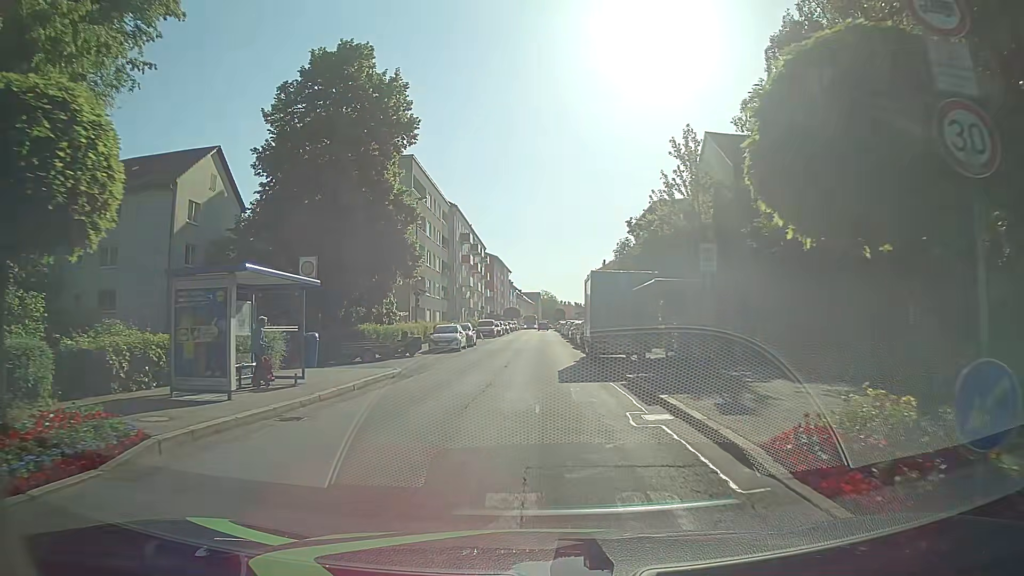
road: tertiary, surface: asphalt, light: Day
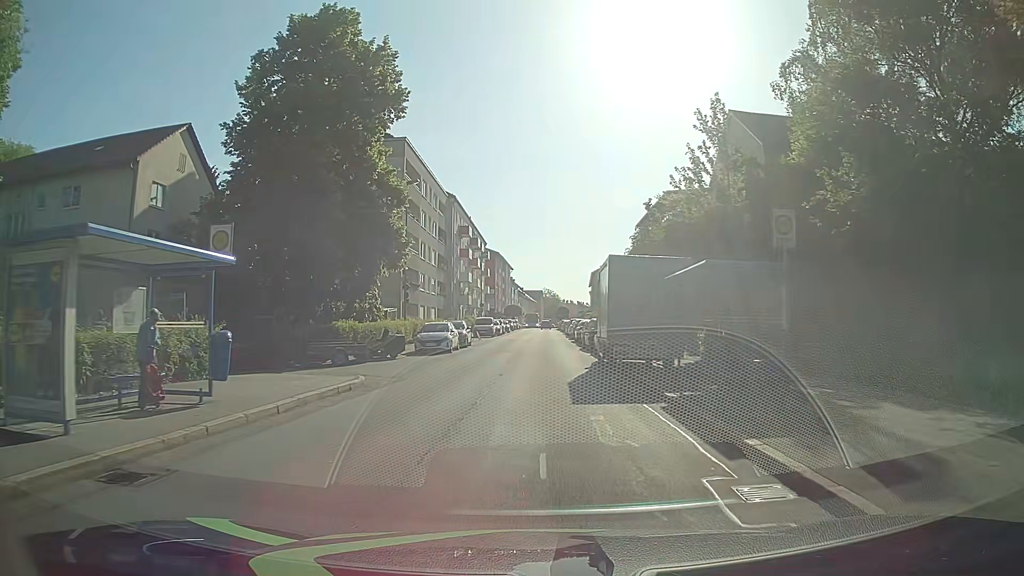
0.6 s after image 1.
(0.0, +4.8) m; 0°
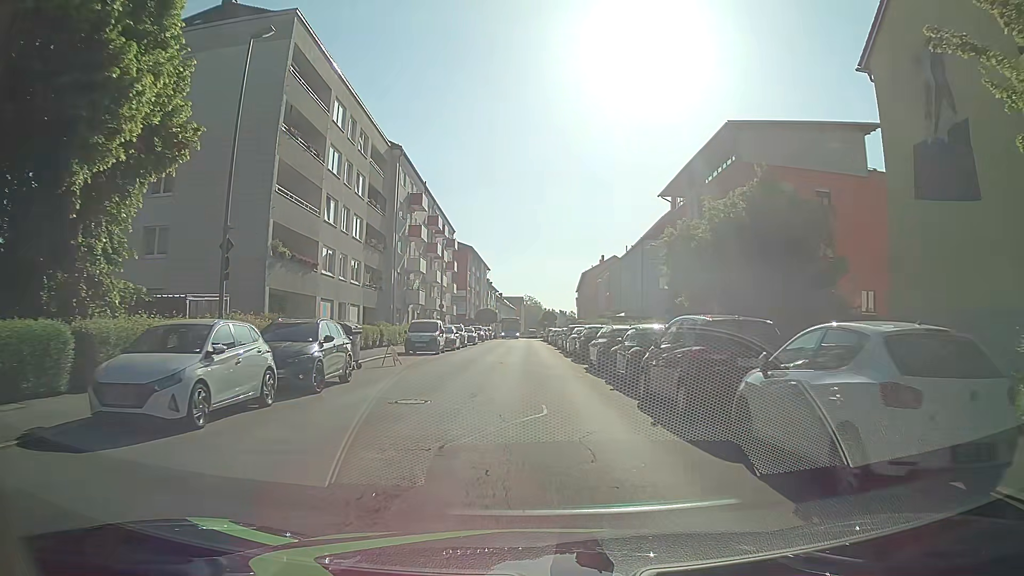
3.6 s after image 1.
(+0.3, +23.7) m; +2°
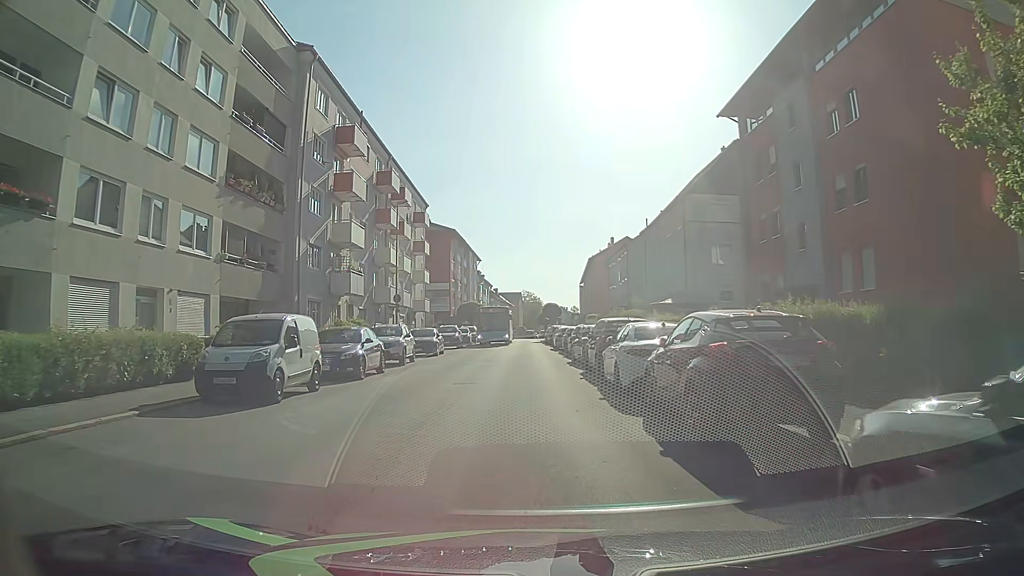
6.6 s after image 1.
(0.0, +20.3) m; -1°
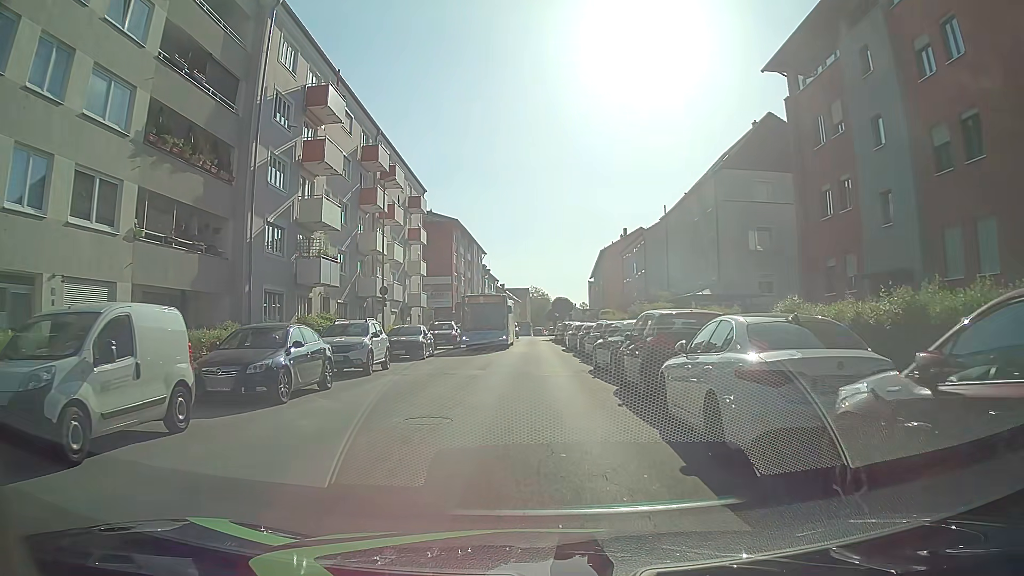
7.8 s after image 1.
(0.0, +6.4) m; 0°
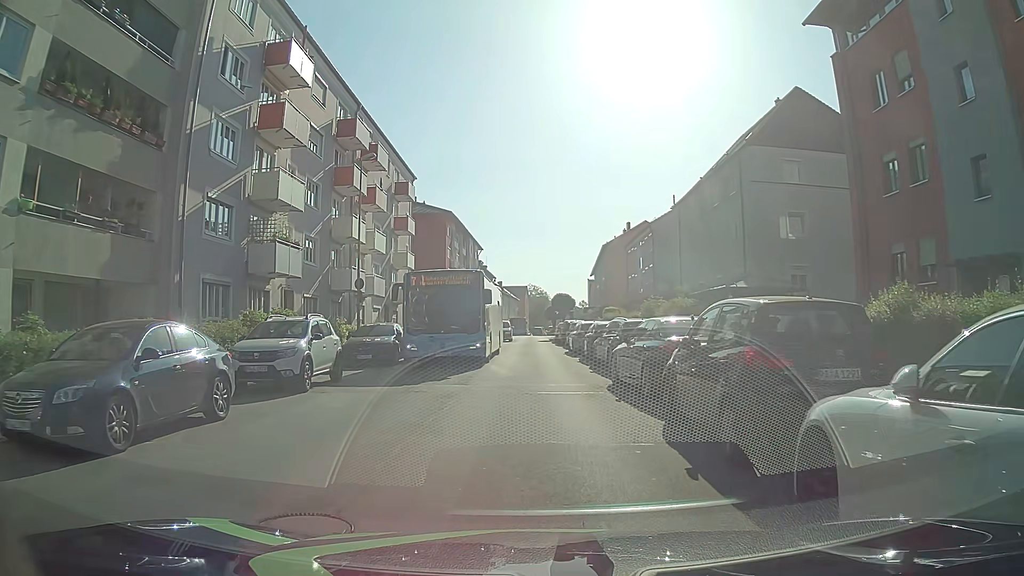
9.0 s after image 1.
(0.0, +5.1) m; -1°
